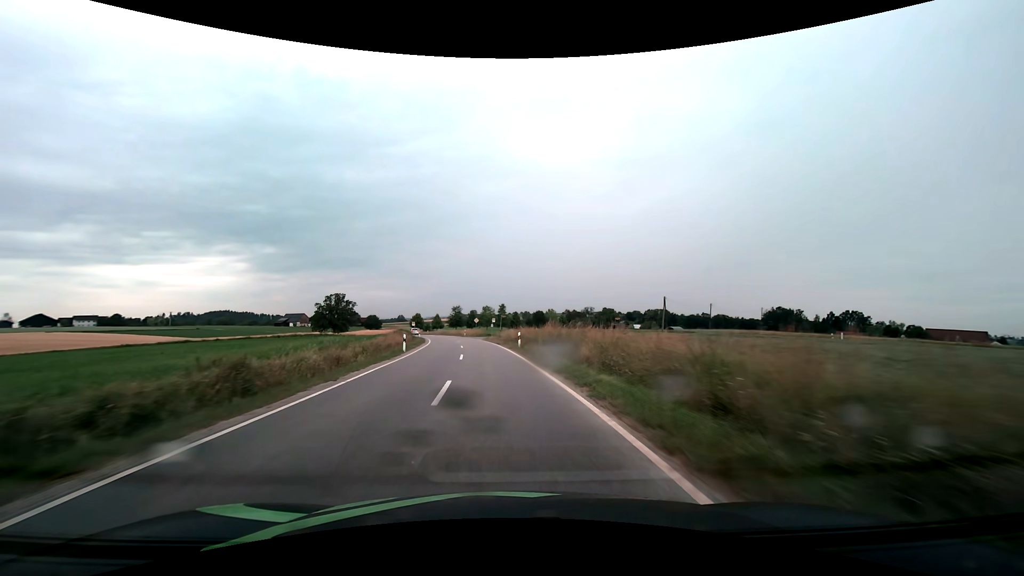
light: Day
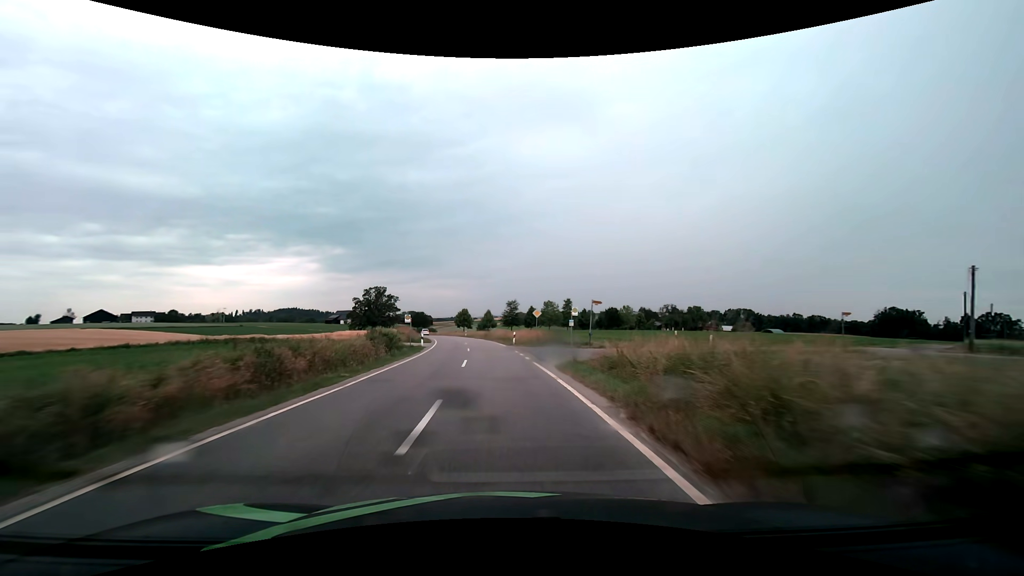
(-2.5, +39.6) m; -7°
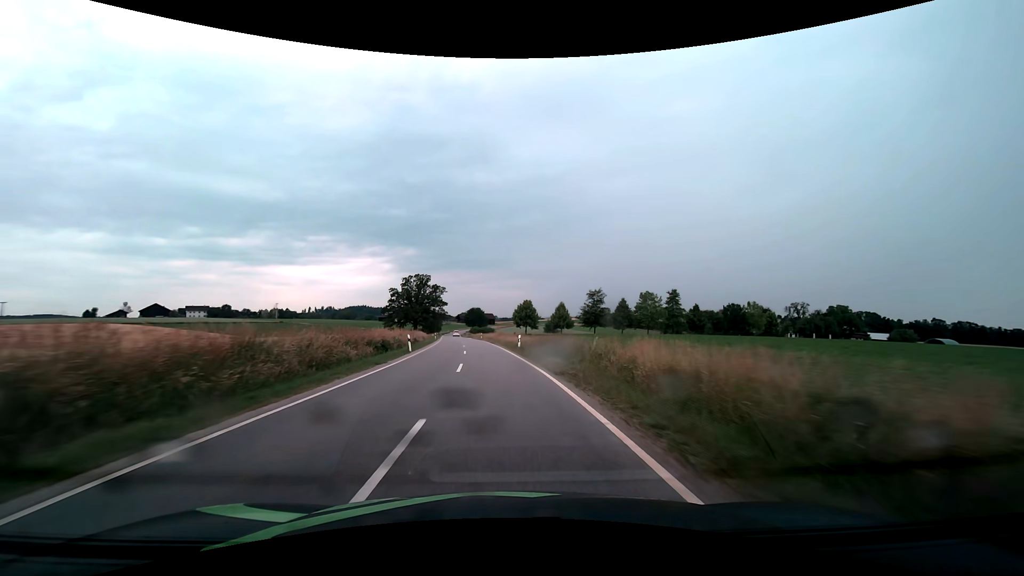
(-3.2, +50.5) m; -7°
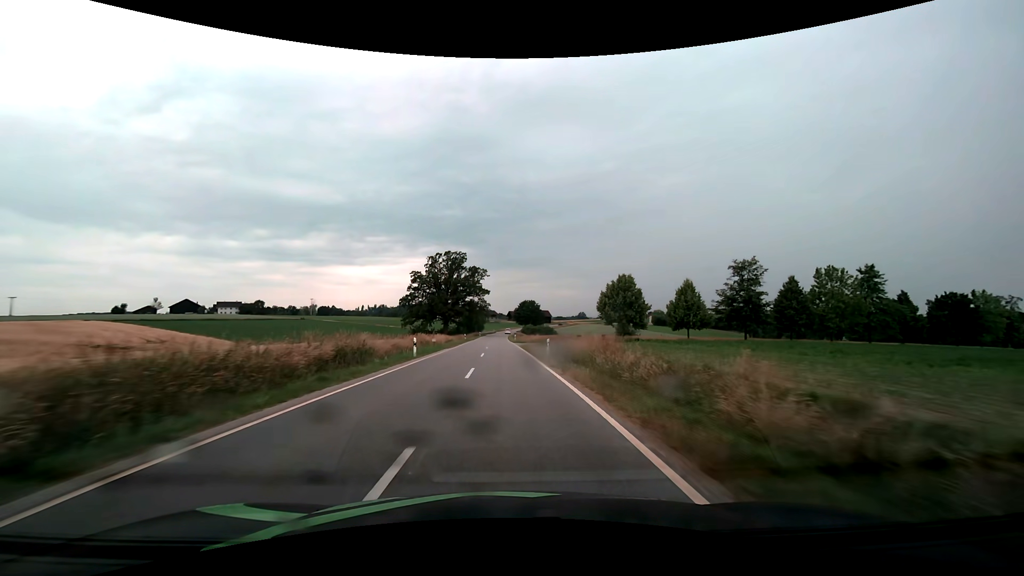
(-3.4, +50.5) m; -6°
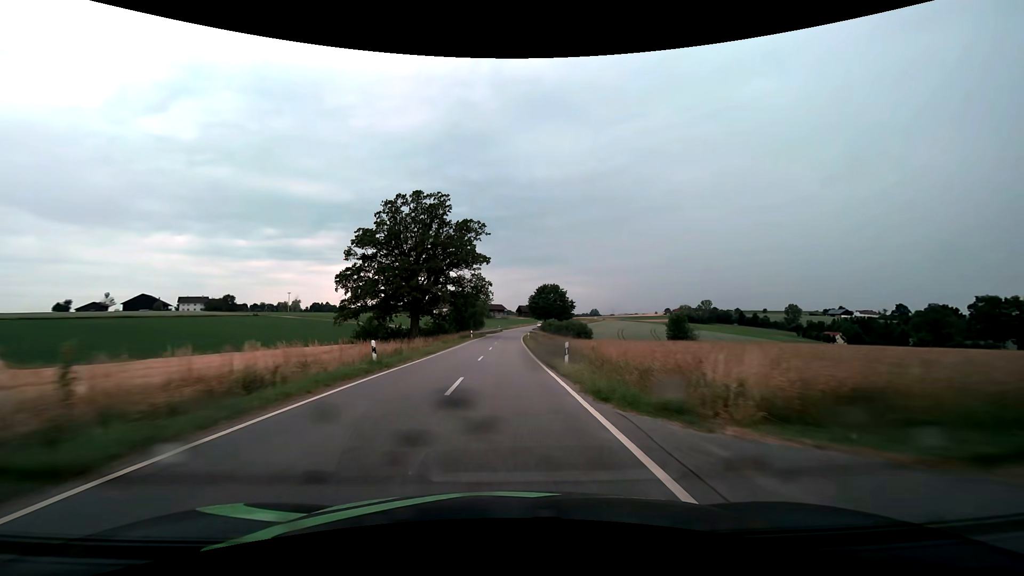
(-0.8, +52.6) m; -1°
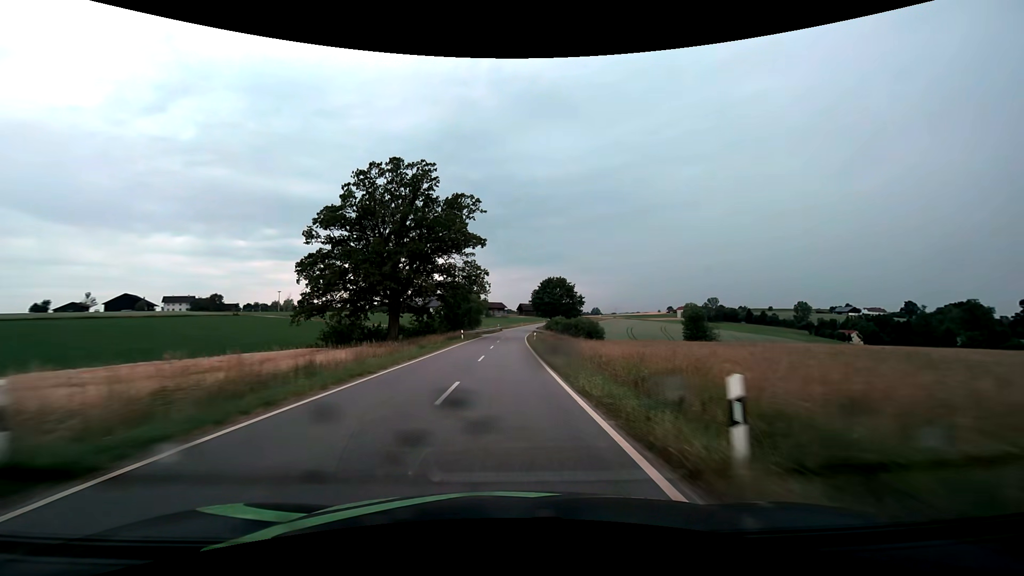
(0.0, +13.6) m; 0°
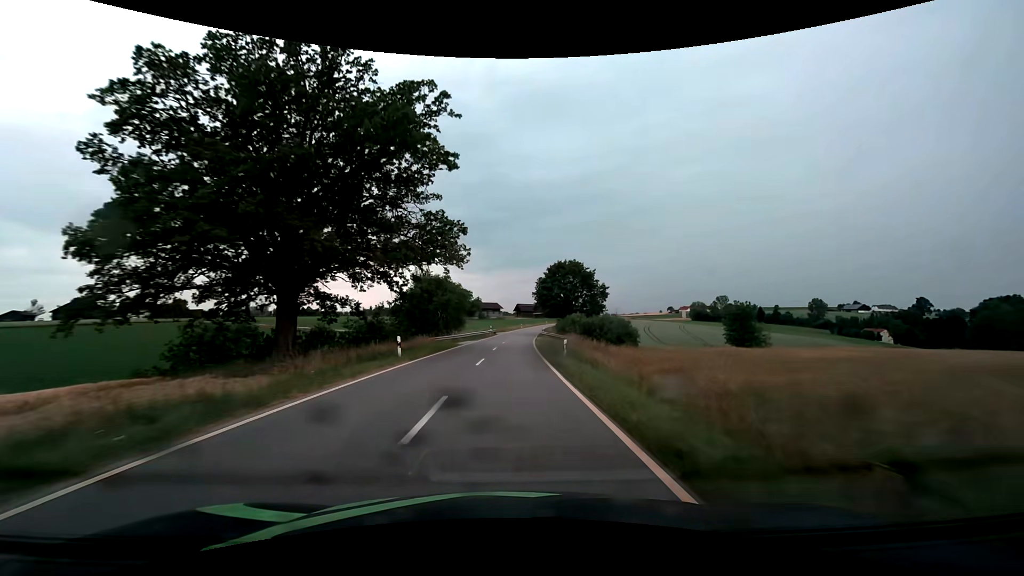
(0.0, +27.6) m; 0°
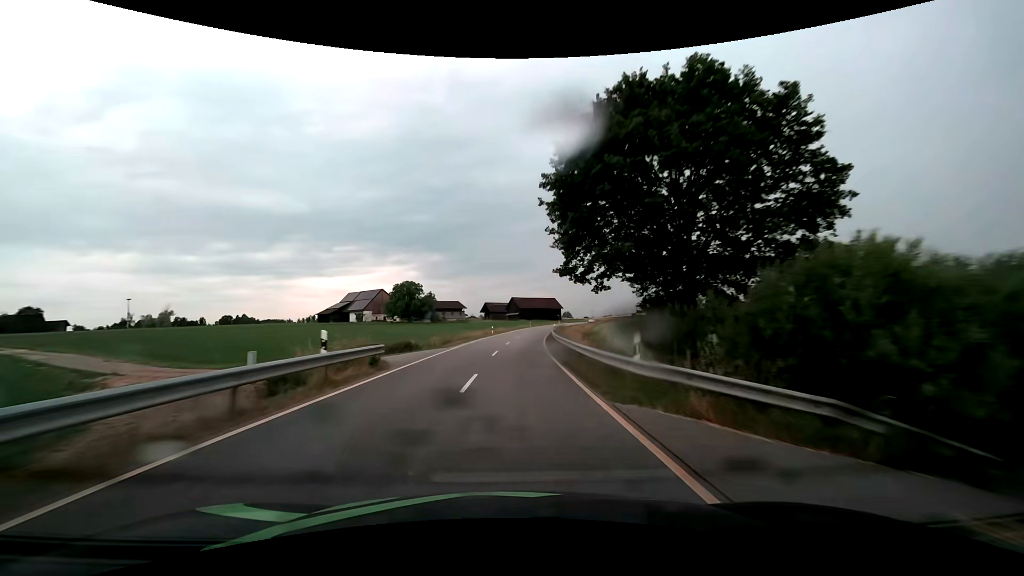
(+1.3, +56.5) m; +3°
(0, +10) (0, +20) (+1, +30) (+1, +40) (+2, +50) (+3, +60) (+4, +70) (+6, +80) (+7, +90) (+9, +99) m
